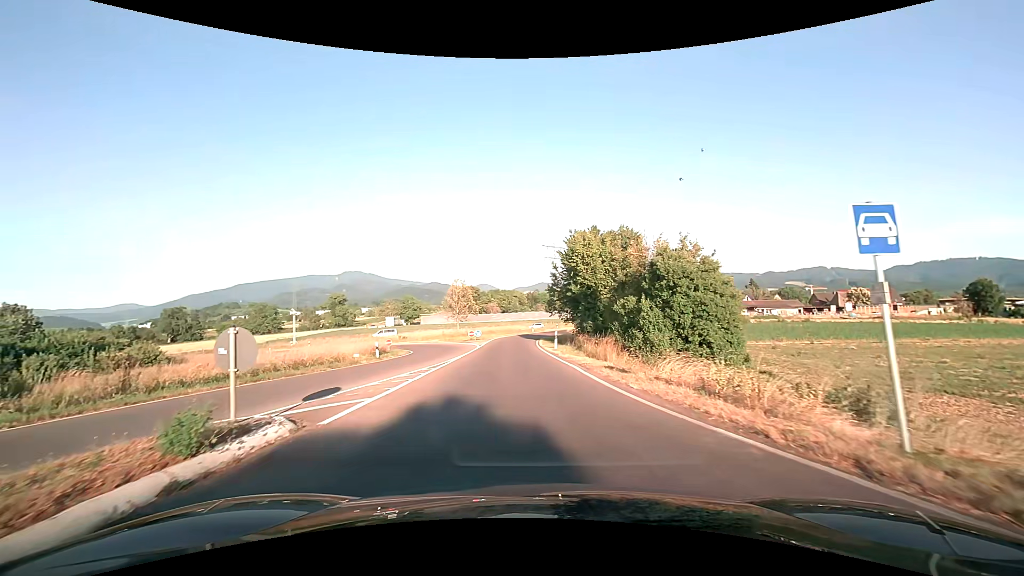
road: trunk_link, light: Day
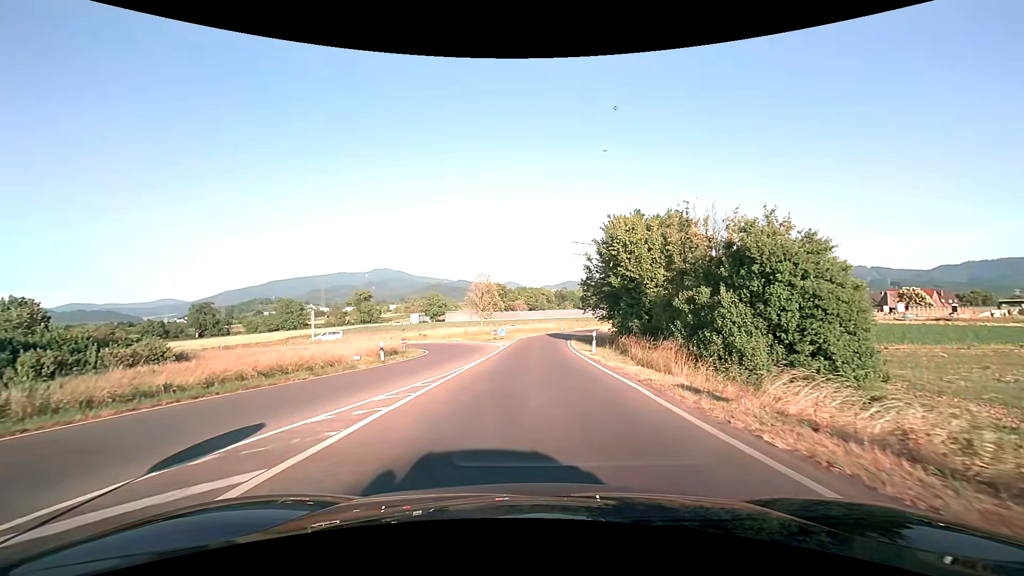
(-0.2, +4.9) m; -3°
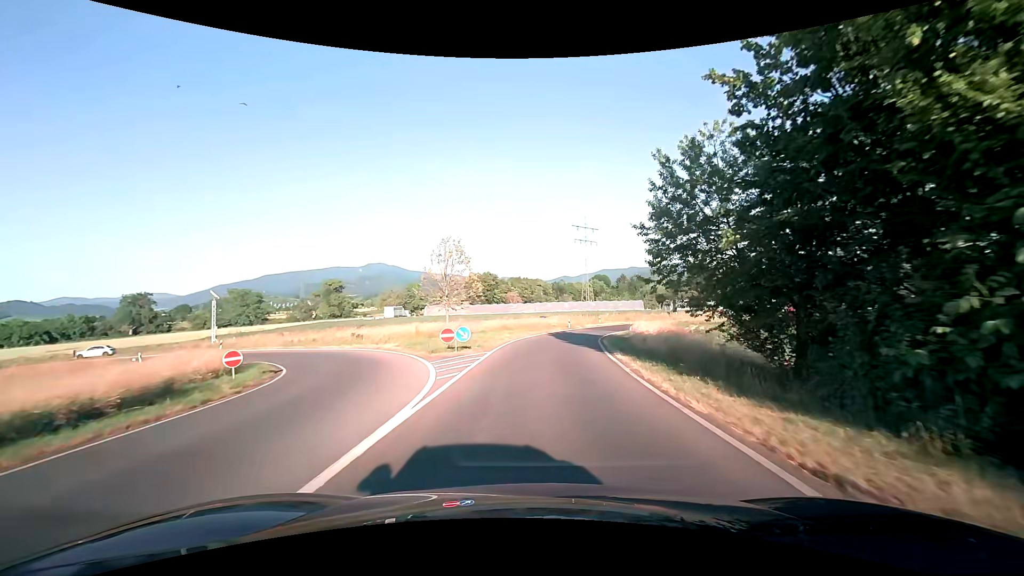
(+0.1, +23.7) m; +1°
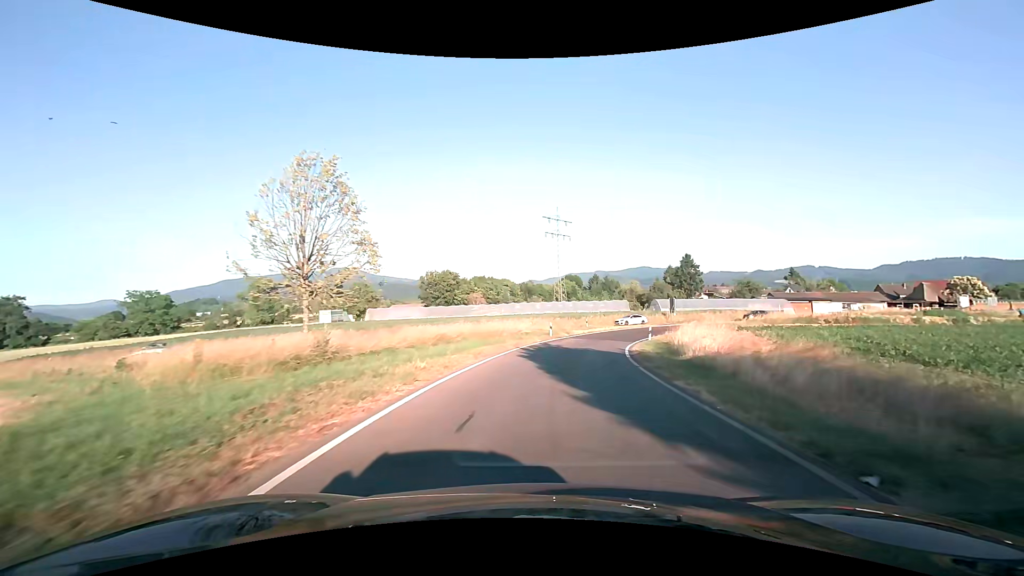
(+0.5, +20.6) m; +4°
(0, +10) (+1, +20) (+3, +30) (+6, +39) (+11, +48) (+17, +56) (+24, +63) (+32, +69) (+41, +74) (+49, +79) m
